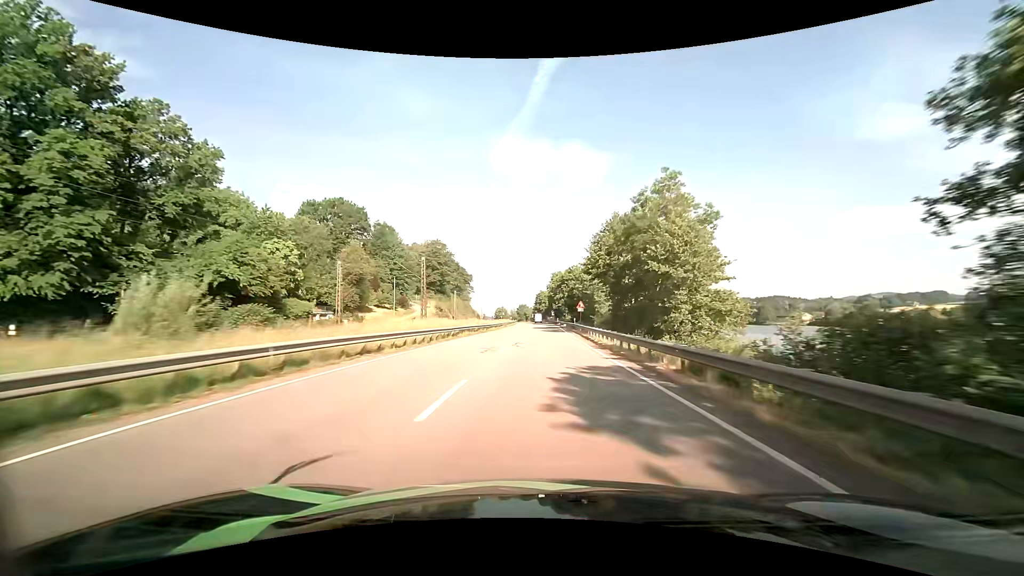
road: primary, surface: asphalt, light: Day
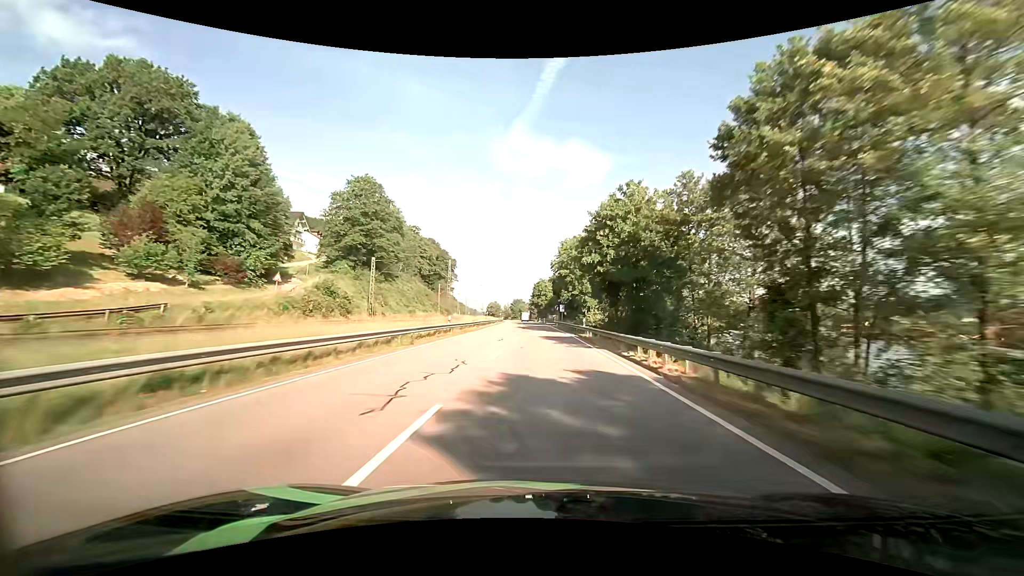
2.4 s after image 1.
(+0.6, +62.7) m; +1°
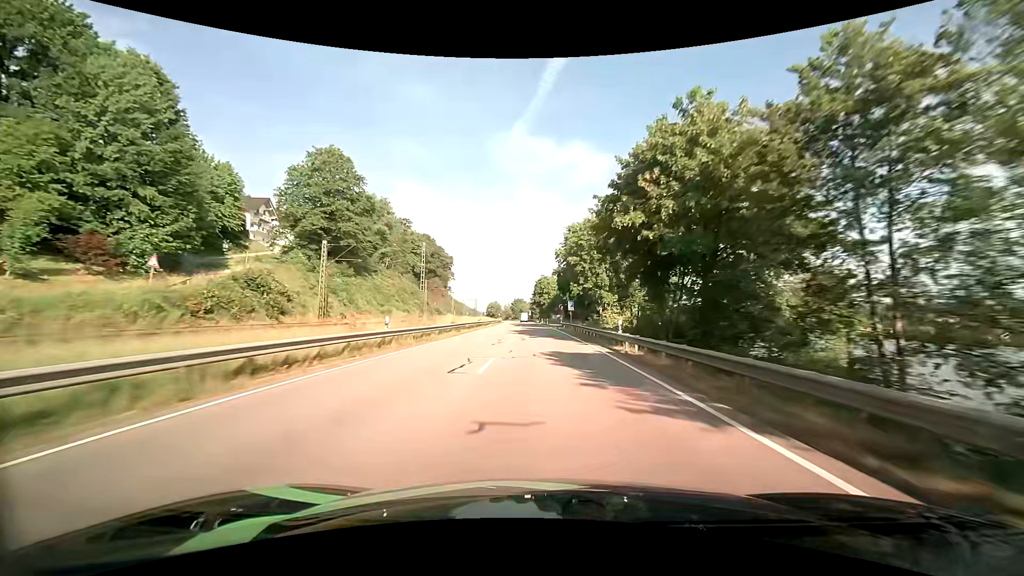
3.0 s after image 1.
(-0.1, +15.5) m; 0°
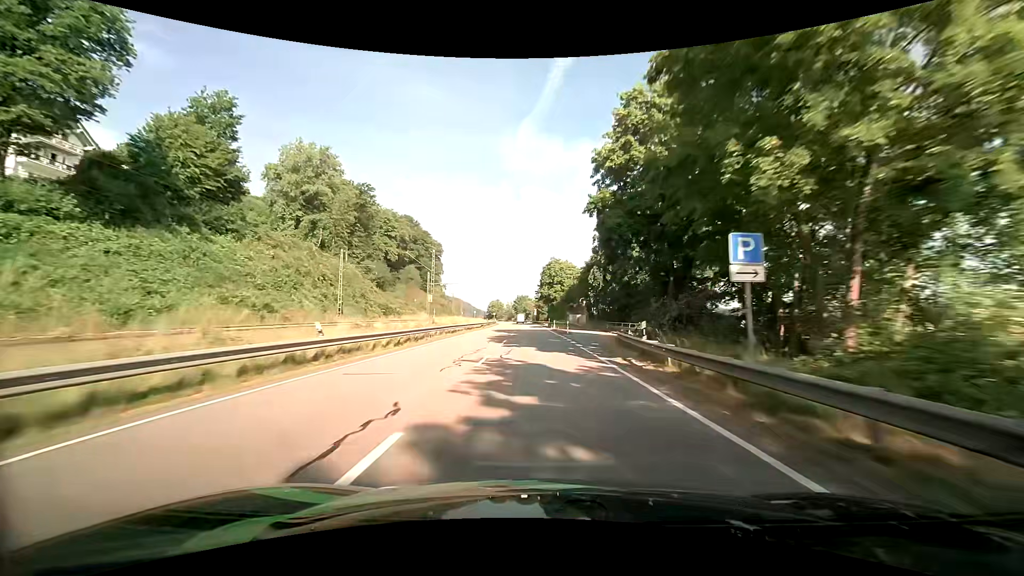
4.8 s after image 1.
(-0.4, +45.6) m; -1°
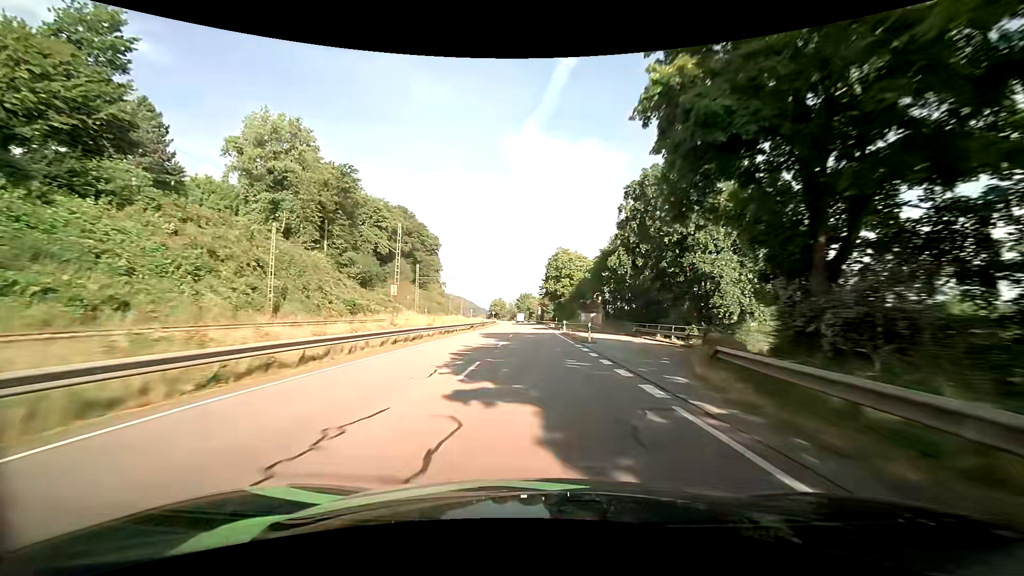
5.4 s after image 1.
(+0.1, +14.9) m; 0°
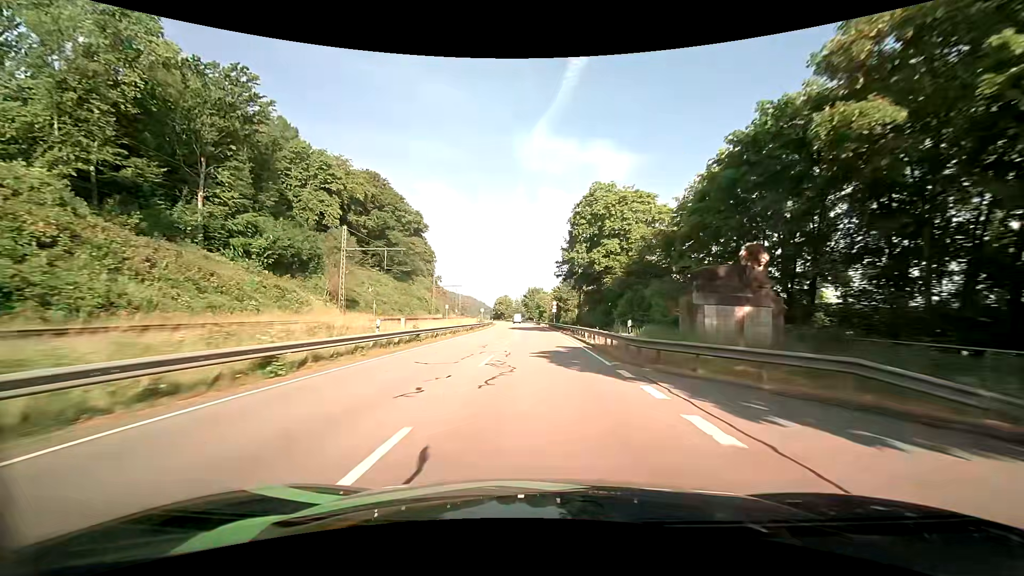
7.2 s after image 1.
(-0.2, +44.5) m; -1°
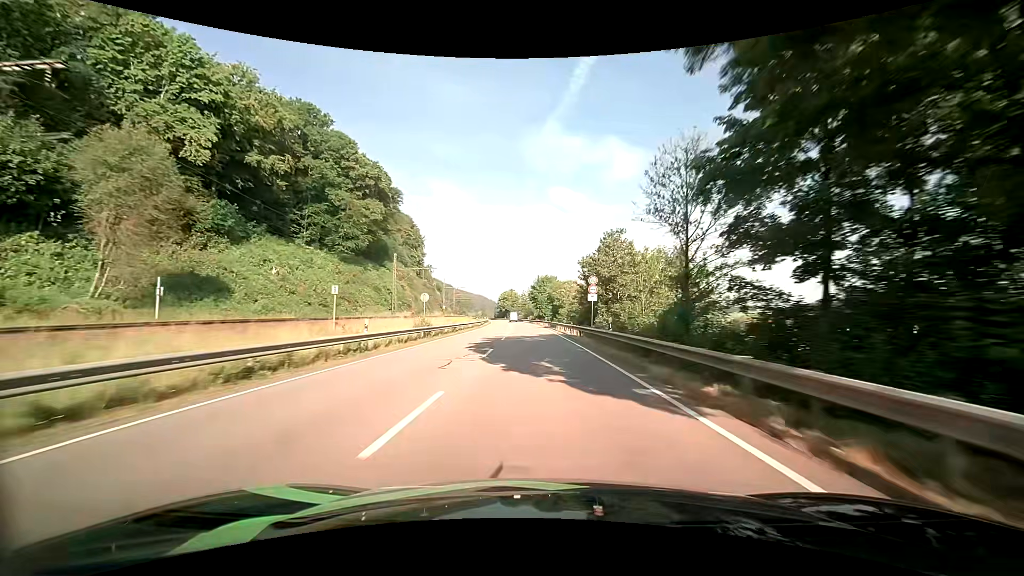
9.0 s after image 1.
(-0.3, +44.9) m; -1°
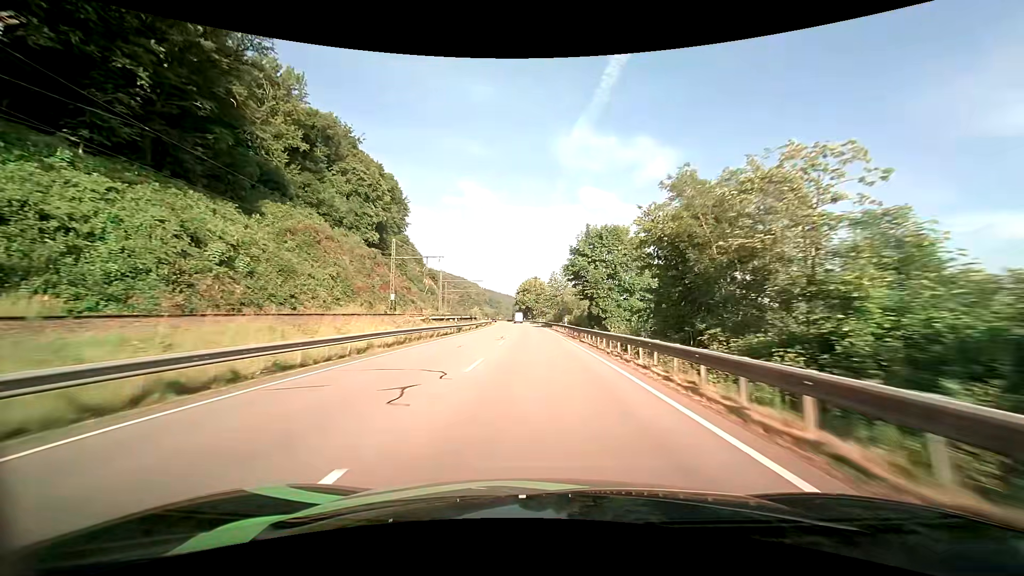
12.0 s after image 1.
(-2.1, +76.1) m; -3°
(0, +10) (0, +20) (0, +30) (0, +40) (-1, +50) (-1, +60) (-1, +70) (-2, +80) (-2, +90) (-3, +100) m
